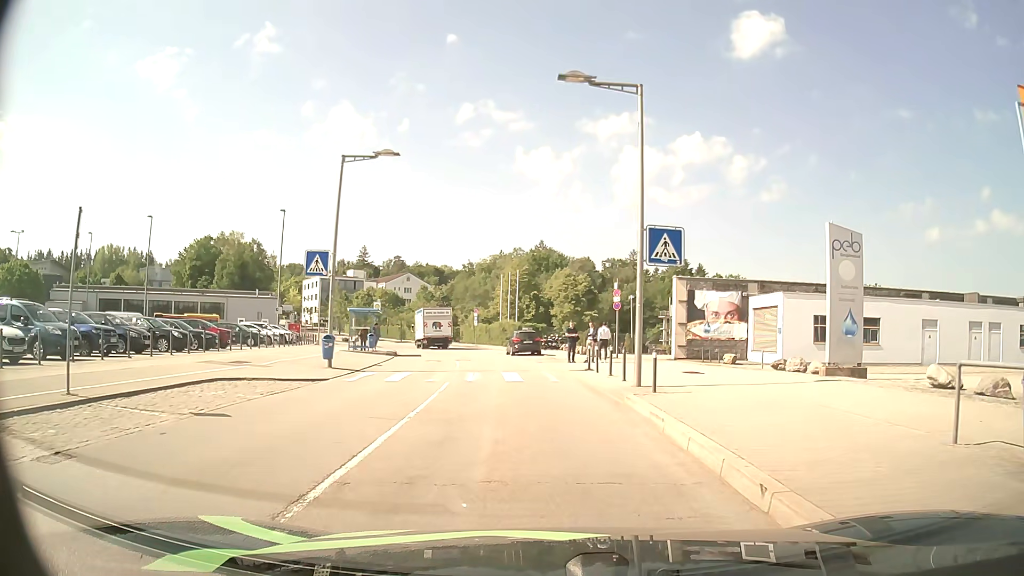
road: residential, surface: asphalt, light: Day
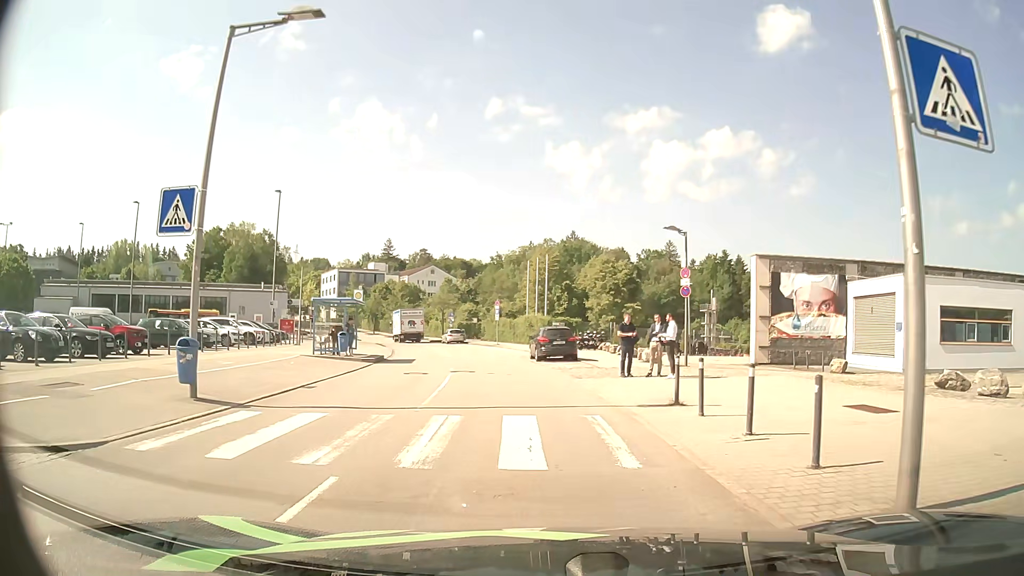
(-0.1, +10.9) m; -2°
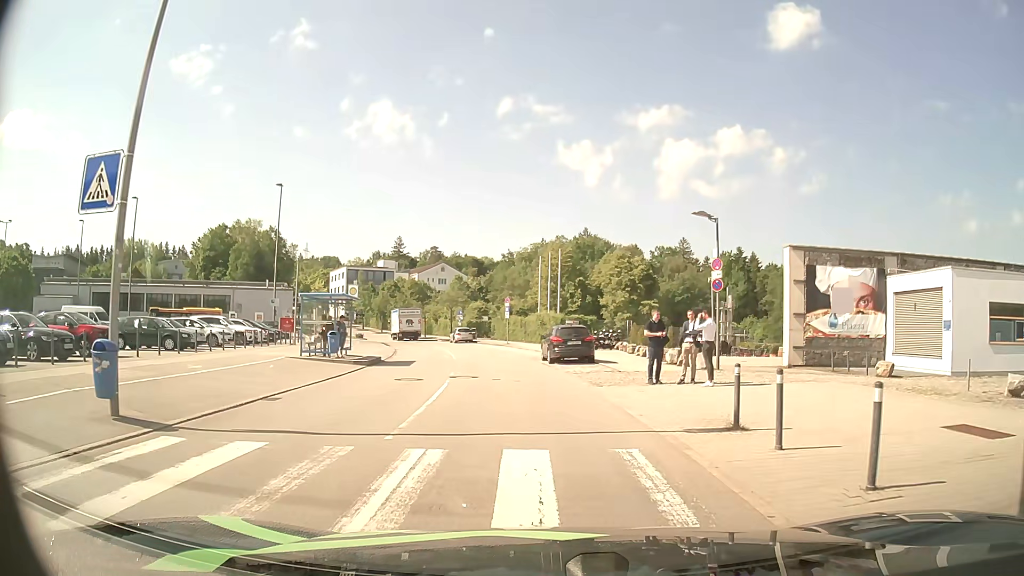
(0.0, +3.0) m; -1°
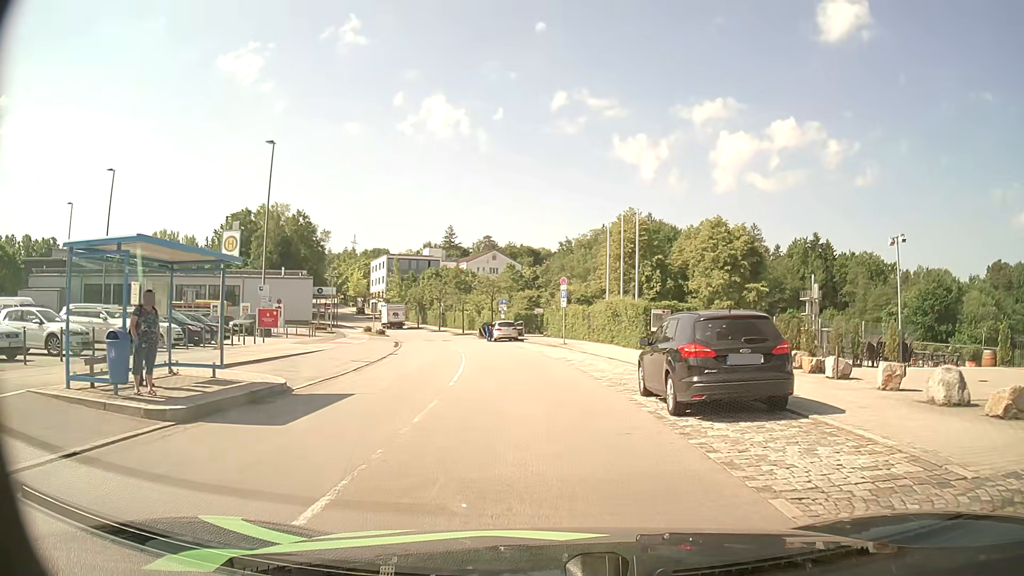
(-0.7, +16.5) m; -5°
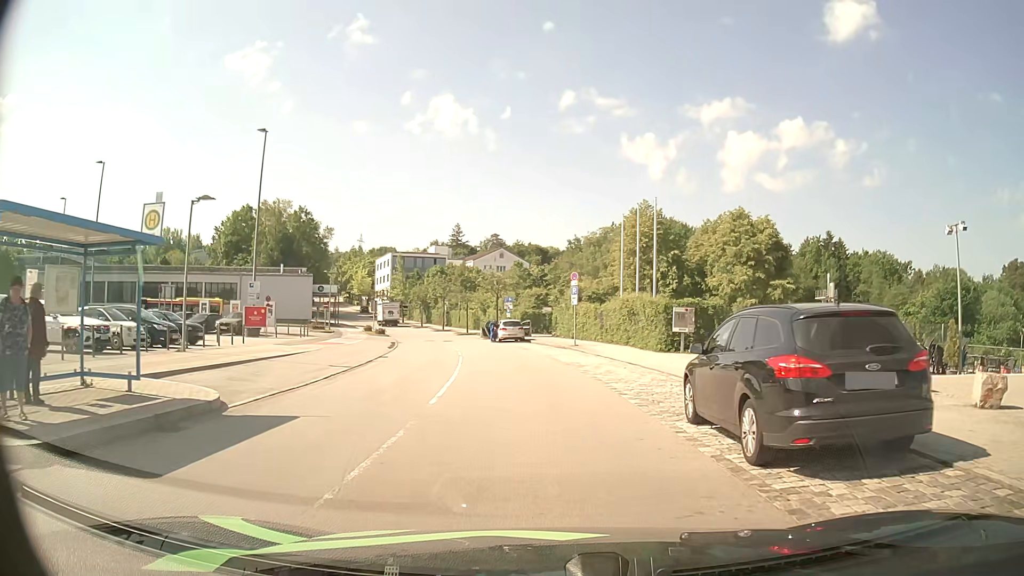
(0.0, +3.5) m; 0°
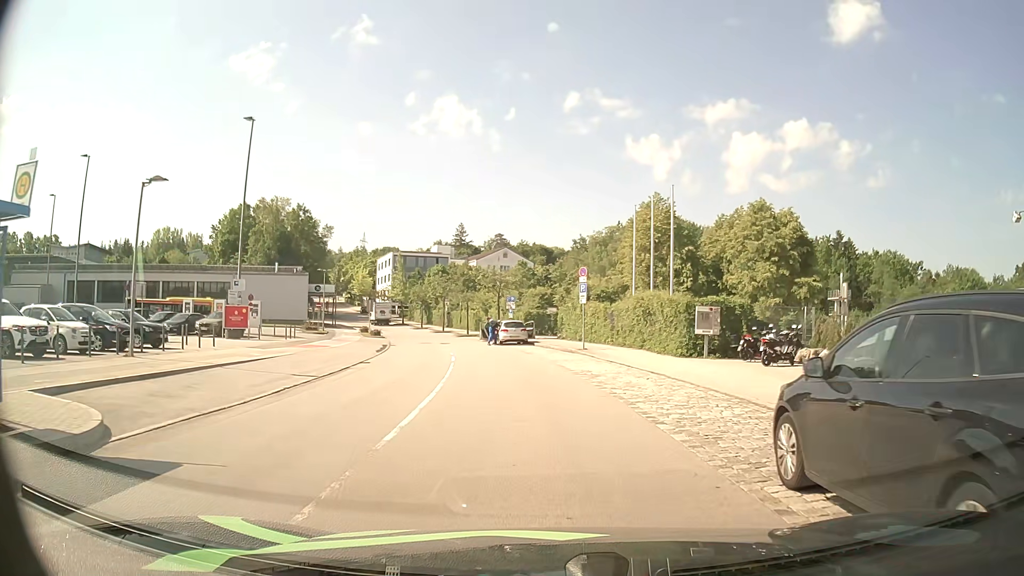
(0.0, +3.6) m; -1°
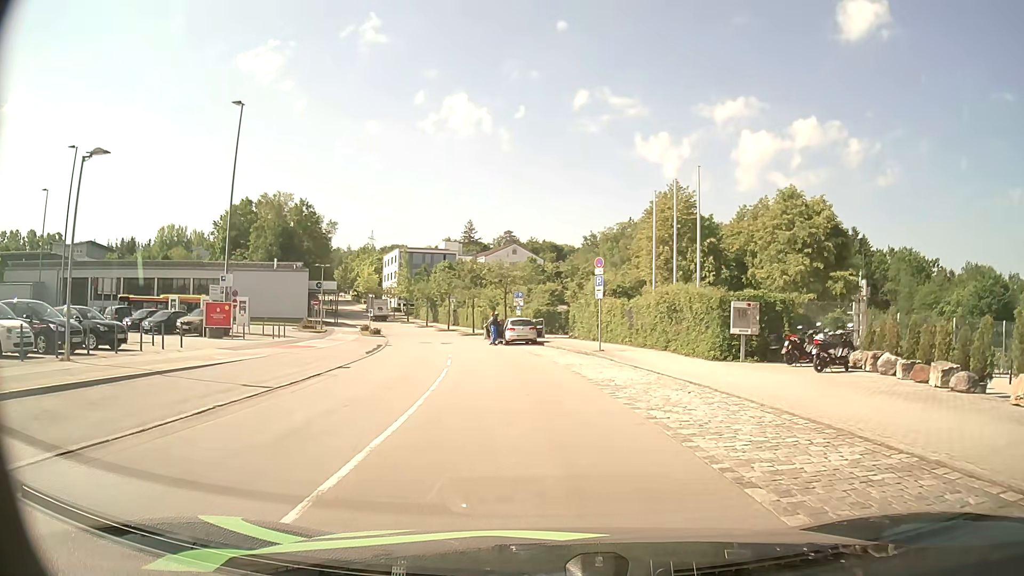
(0.0, +3.7) m; -1°
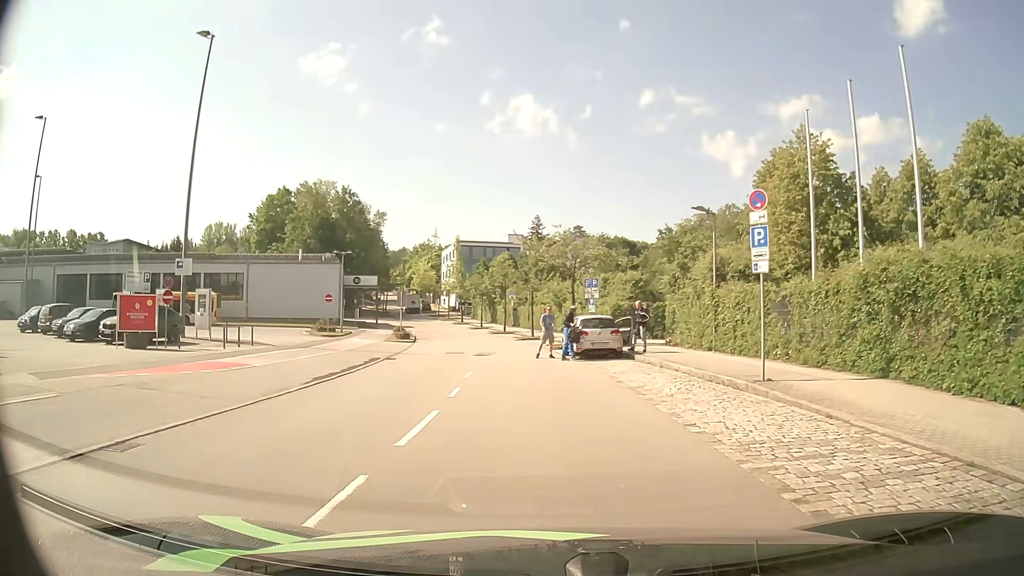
(-0.5, +13.6) m; -6°
(-1, +10) (-2, +20) (-3, +30) (-4, +40) (-5, +50) (-7, +60) (-9, +69) (-12, +79) (-15, +89) (-17, +98) m
